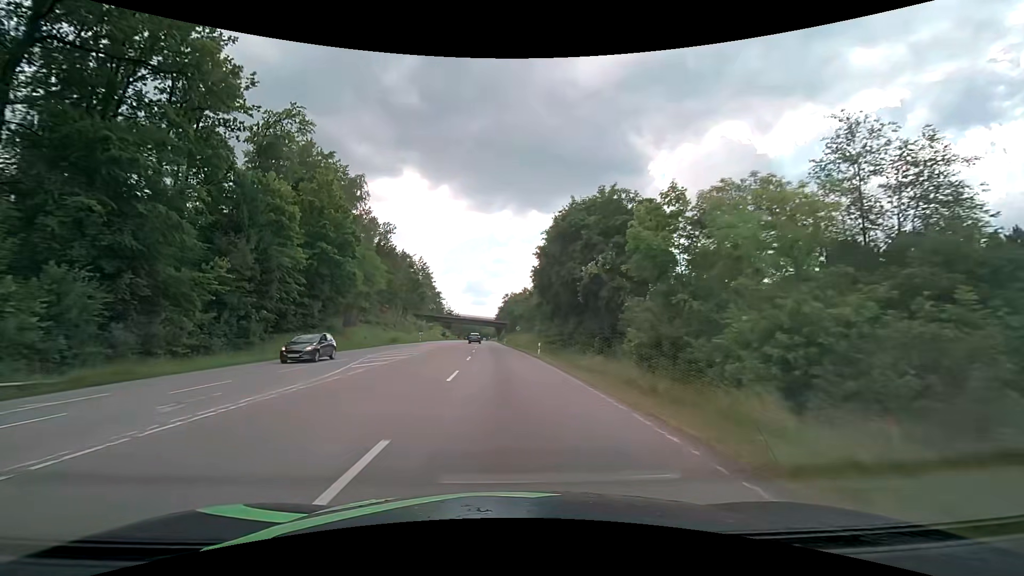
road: secondary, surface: asphalt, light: Day
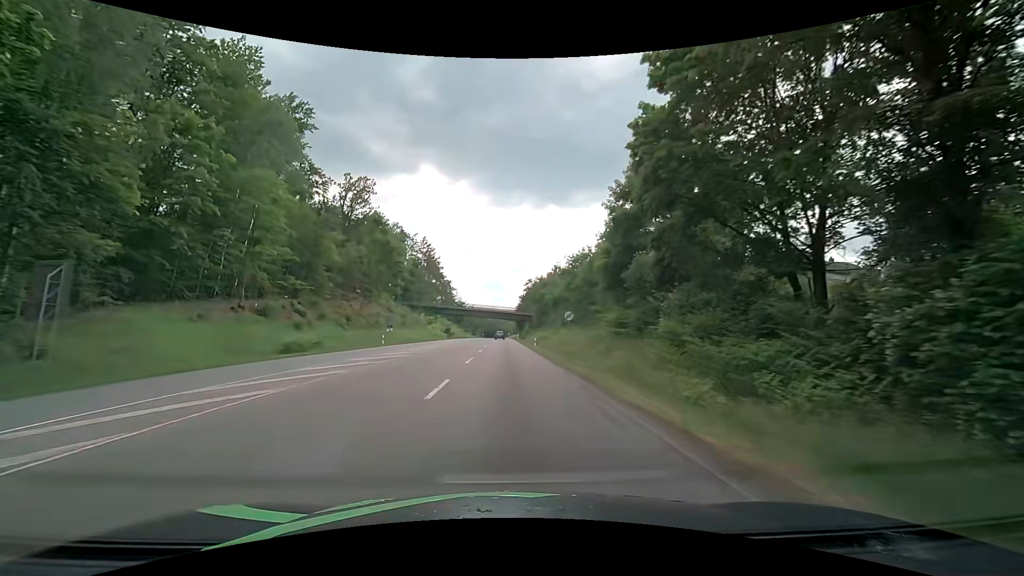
(-1.0, +39.8) m; -2°
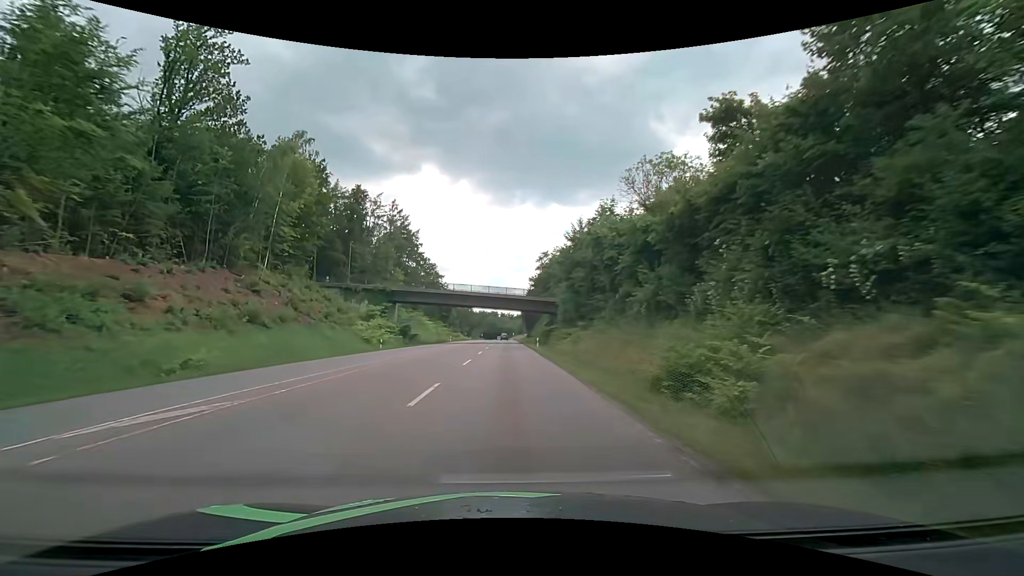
(-0.3, +52.4) m; 0°
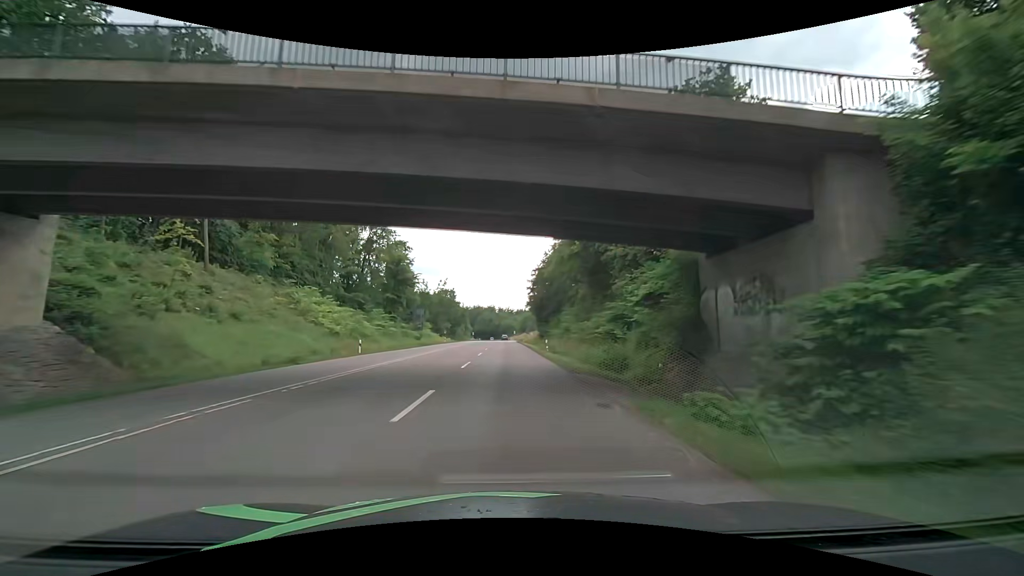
(0.0, +59.6) m; 0°
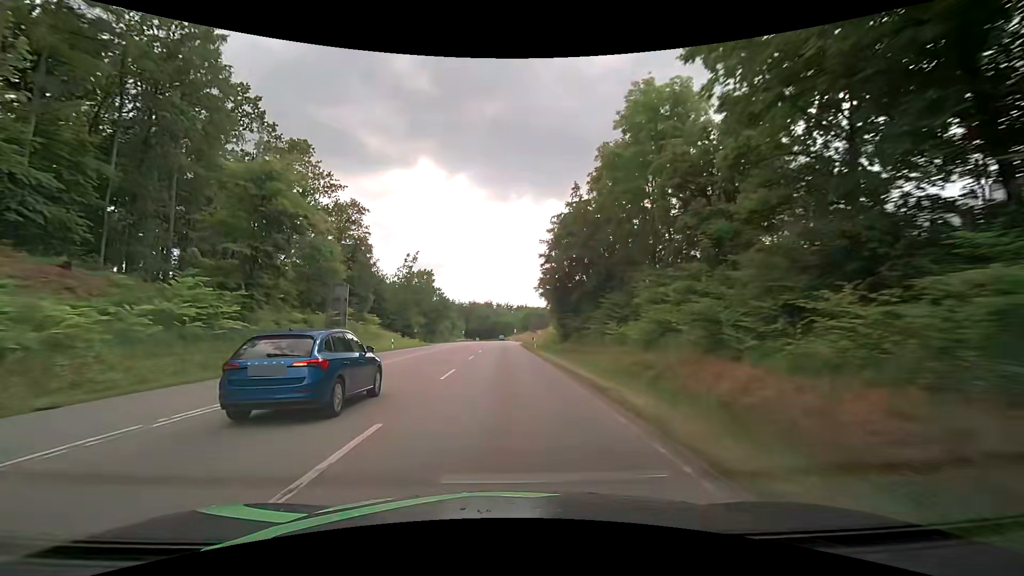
(0.0, +39.1) m; 0°
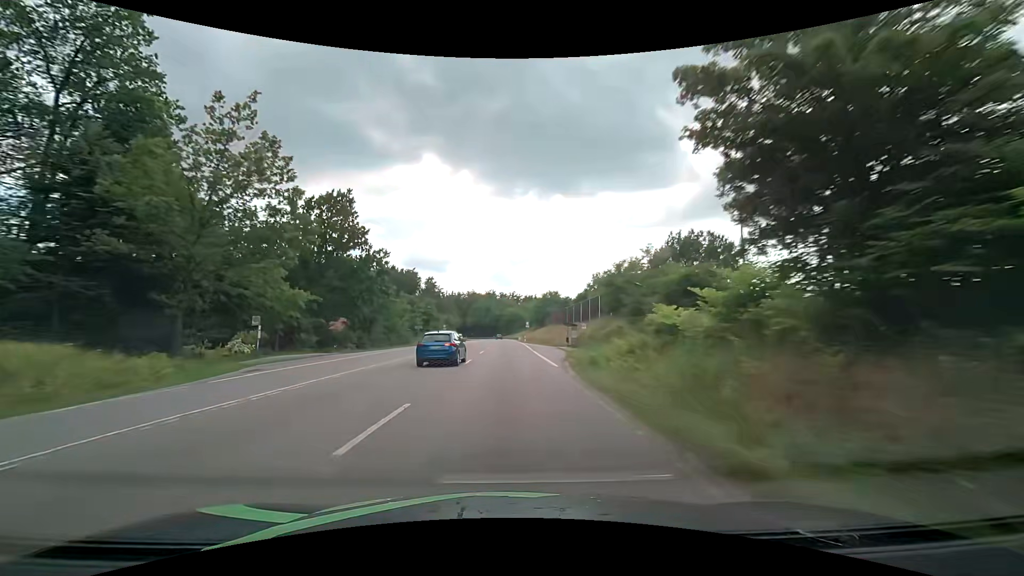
(0.0, +55.9) m; 0°
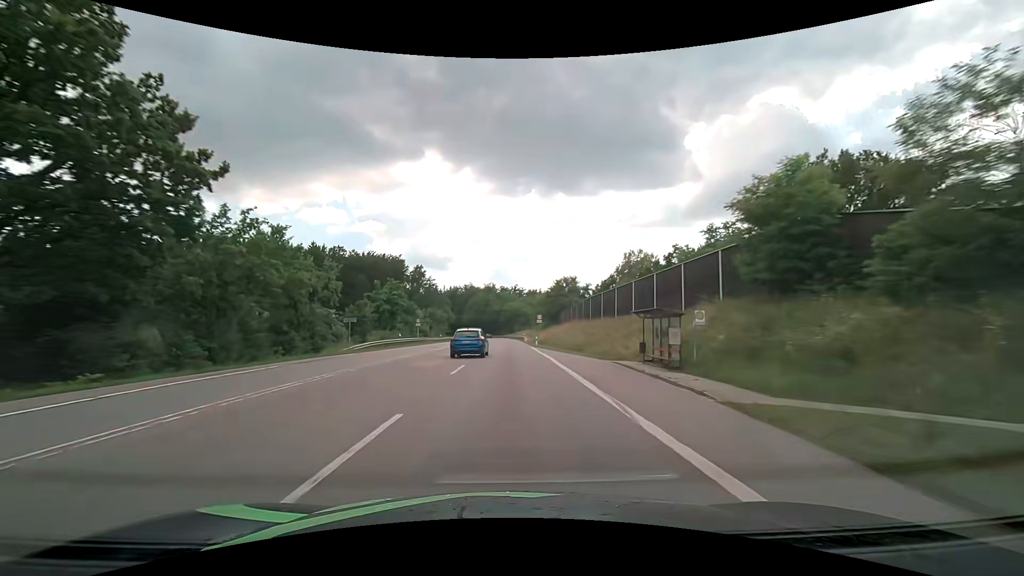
(0.0, +29.5) m; 0°
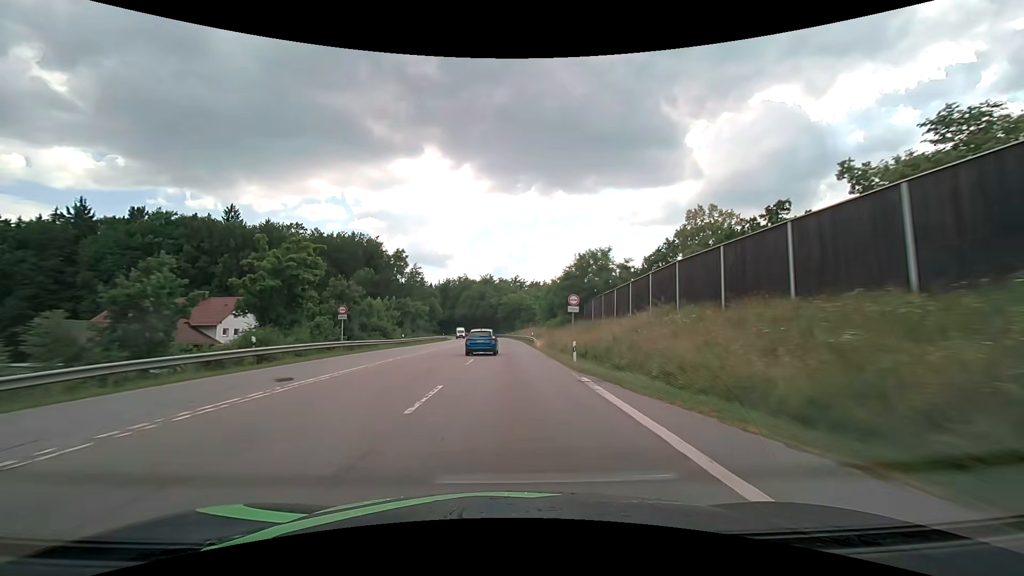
(-0.1, +30.0) m; 0°
(0, +10) (0, +20) (0, +30) (0, +40) (0, +50) (0, +60) (0, +70) (-1, +80) (-1, +90) (-2, +100) m
